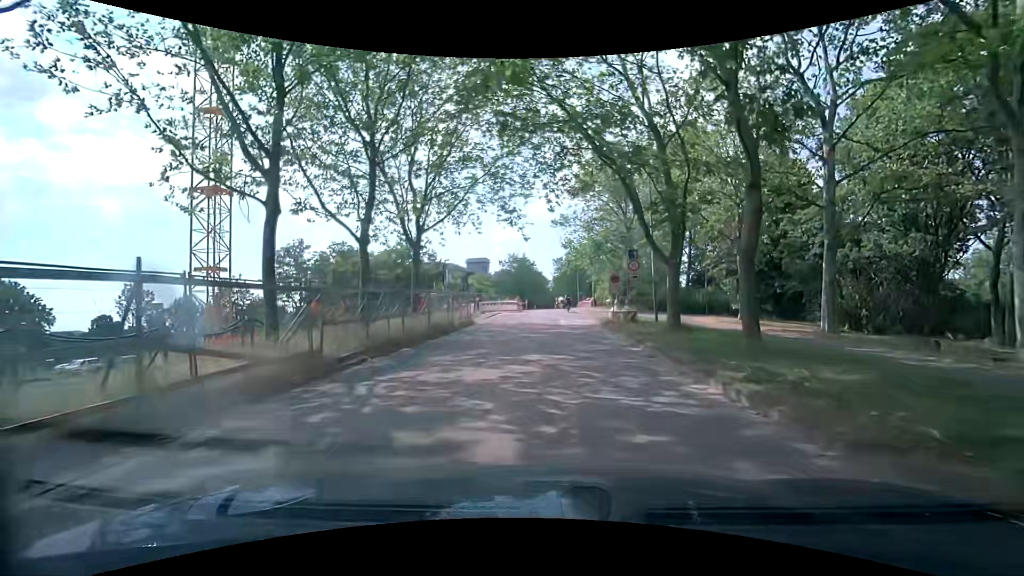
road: residential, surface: asphalt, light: Day
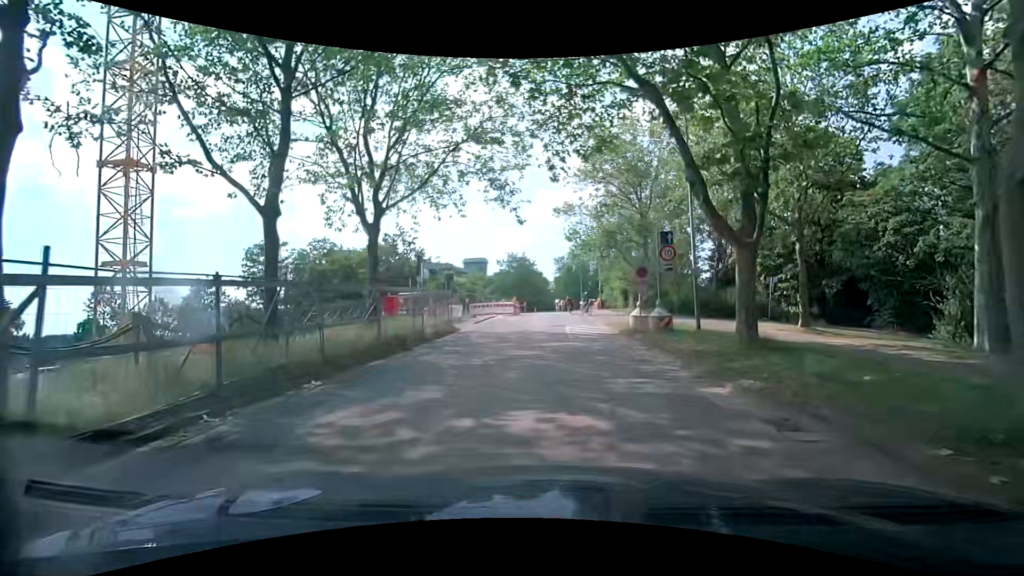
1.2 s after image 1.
(+0.1, +6.5) m; 0°
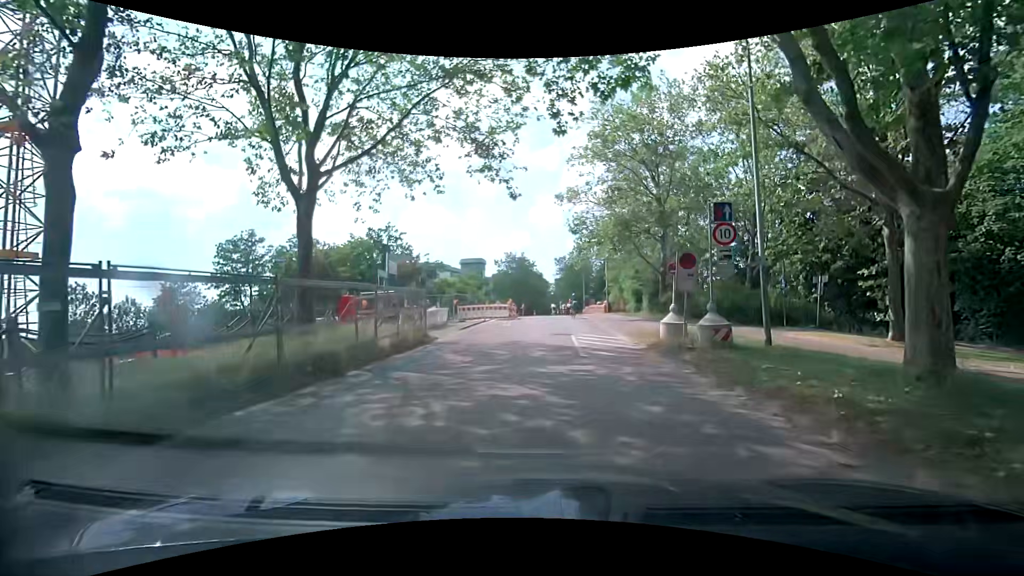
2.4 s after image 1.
(+0.2, +5.5) m; +1°
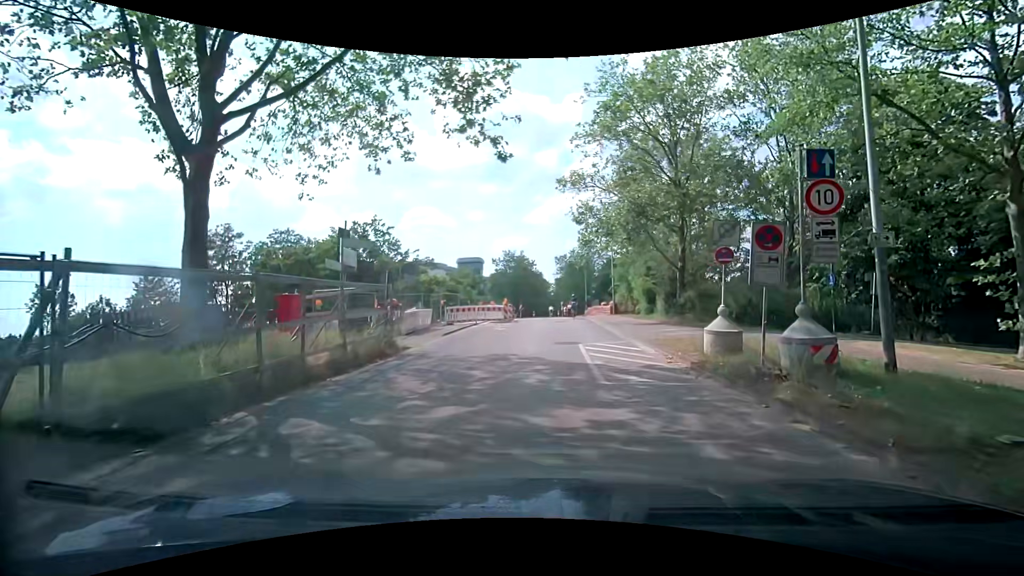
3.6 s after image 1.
(0.0, +4.2) m; -1°
